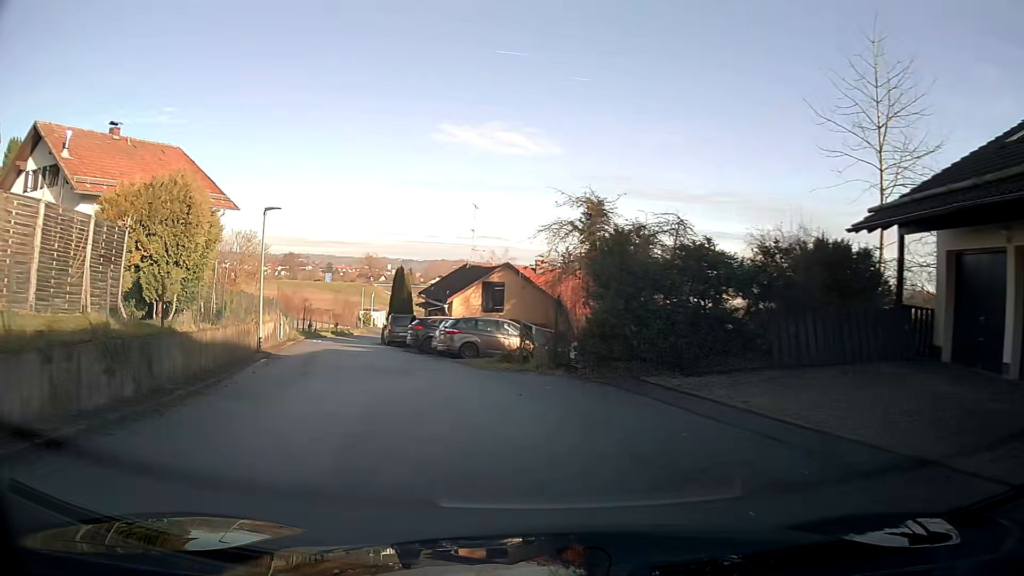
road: residential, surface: asphalt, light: Day
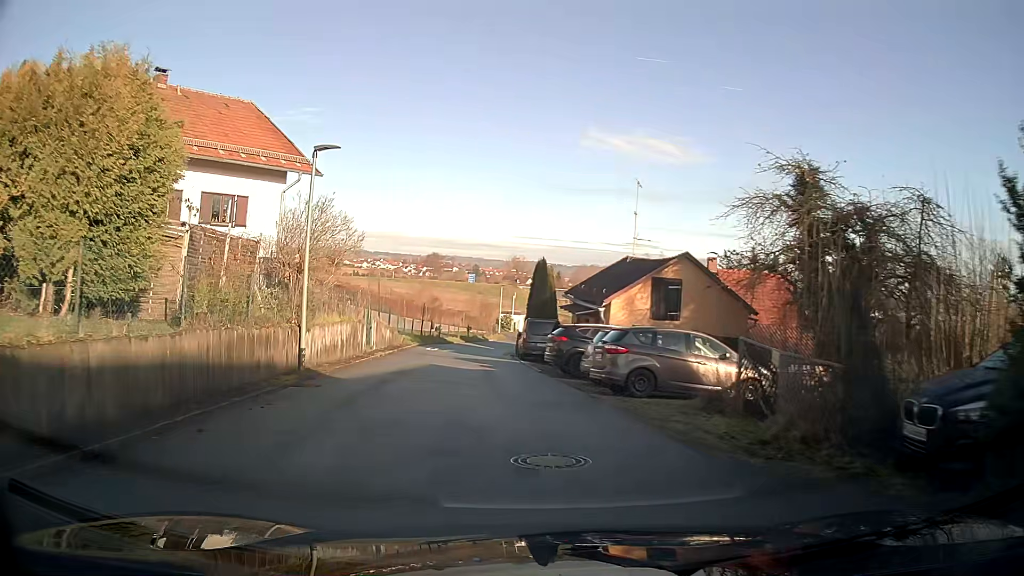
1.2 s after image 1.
(-0.9, +9.1) m; -11°
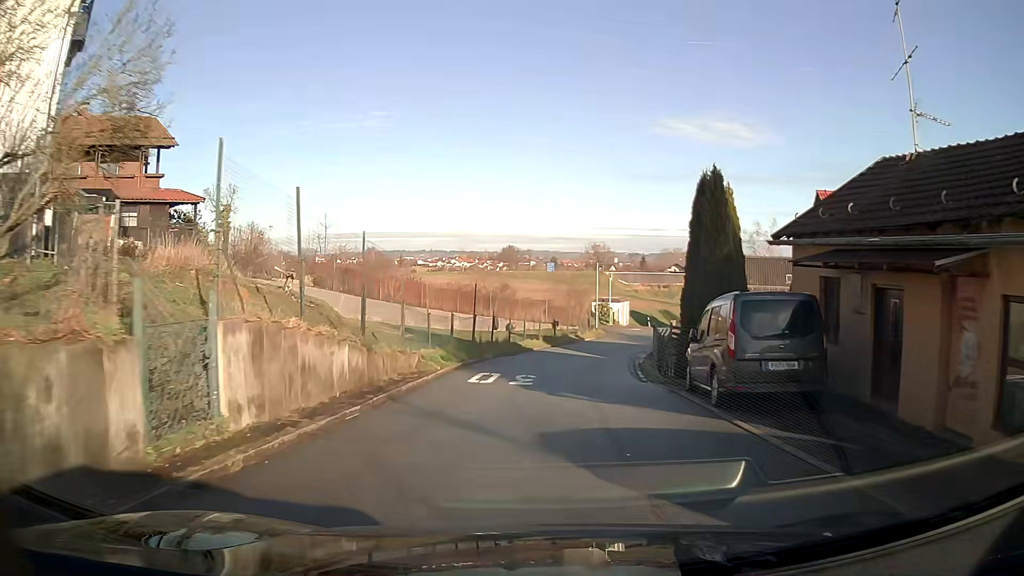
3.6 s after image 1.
(-1.2, +18.6) m; -3°
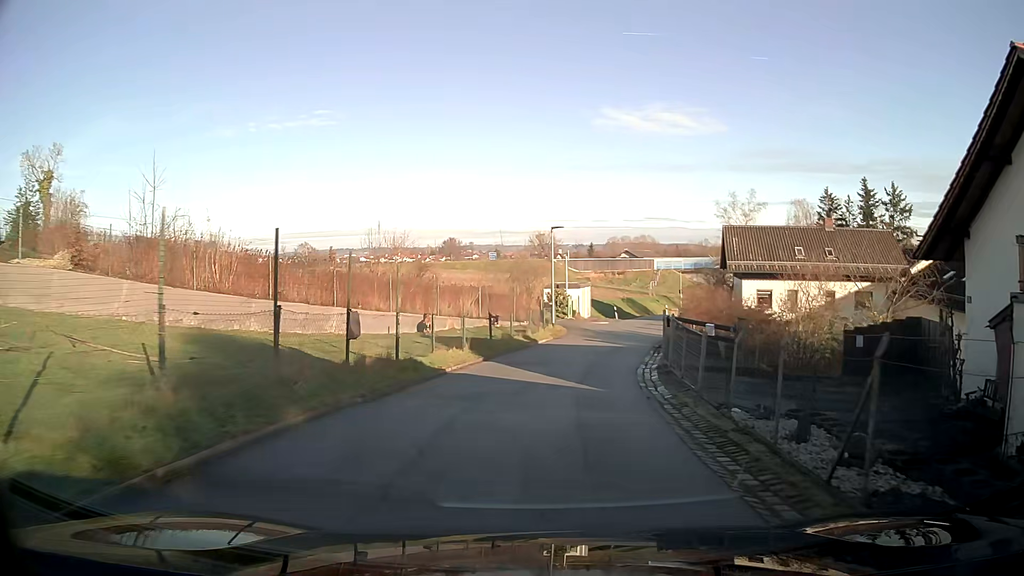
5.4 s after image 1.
(+0.6, +14.0) m; +5°
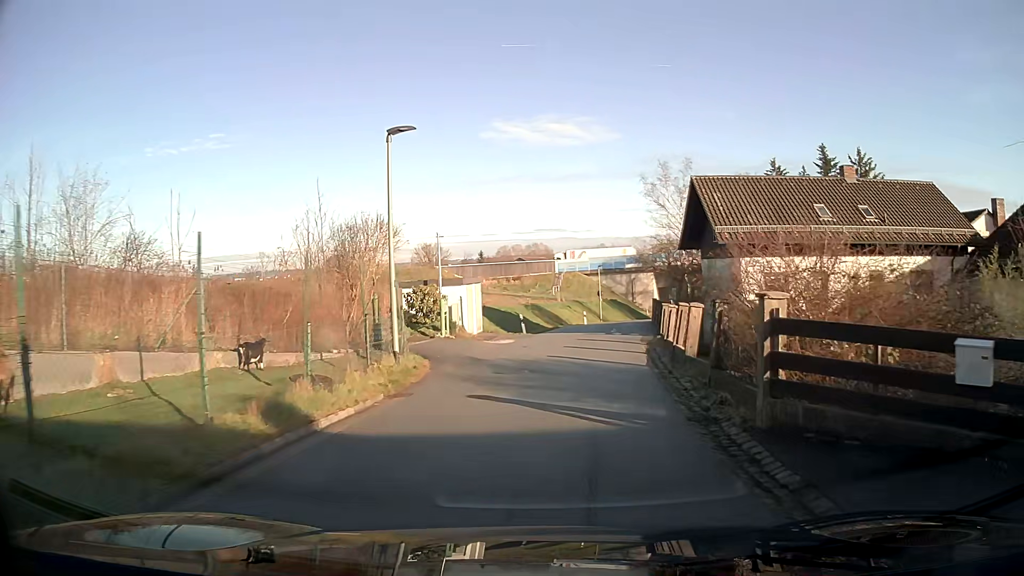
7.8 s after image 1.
(+1.4, +18.6) m; +9°
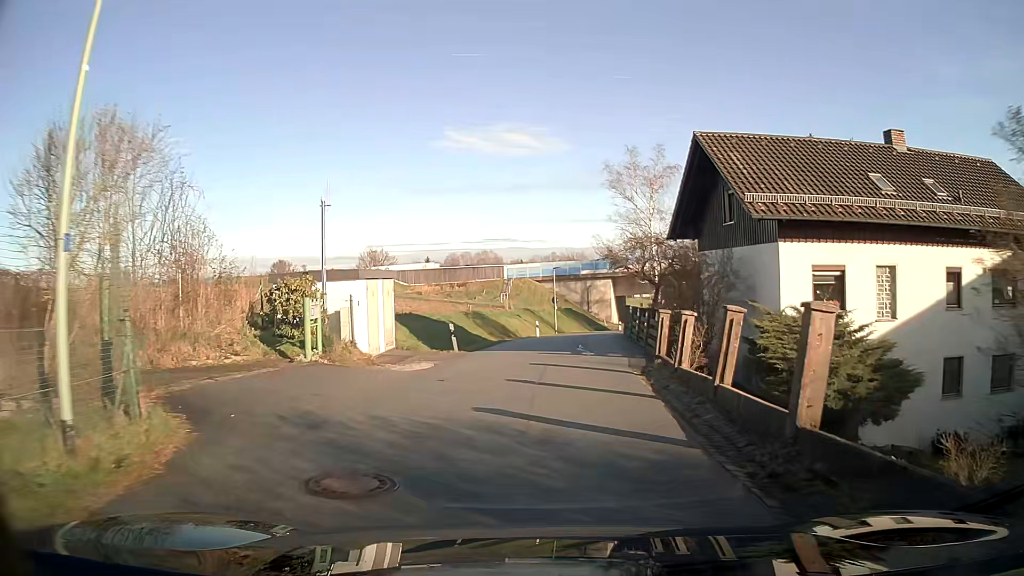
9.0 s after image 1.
(+0.3, +9.2) m; +4°
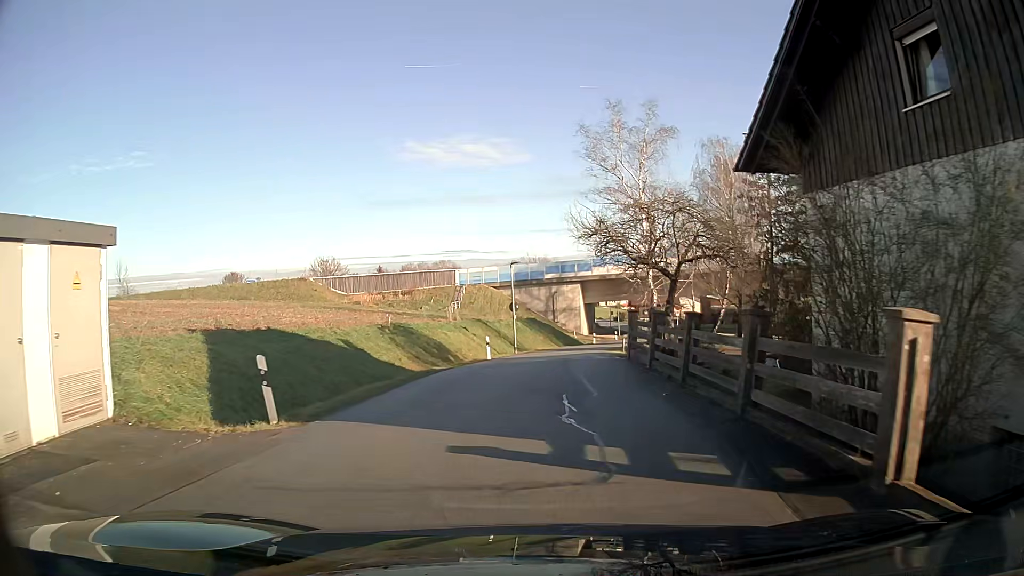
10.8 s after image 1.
(+0.4, +13.9) m; +2°
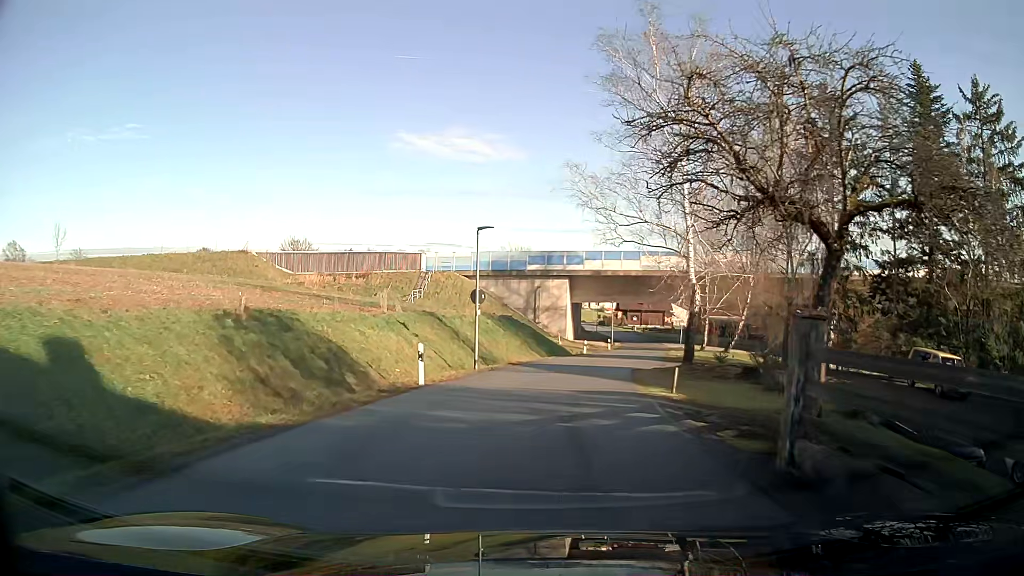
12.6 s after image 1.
(+0.2, +14.0) m; +2°
(0, +10) (+1, +20) (+3, +30) (+5, +40) (+8, +49) (+10, +59) (+12, +69) (+13, +79) (+14, +89) (+14, +99) m
